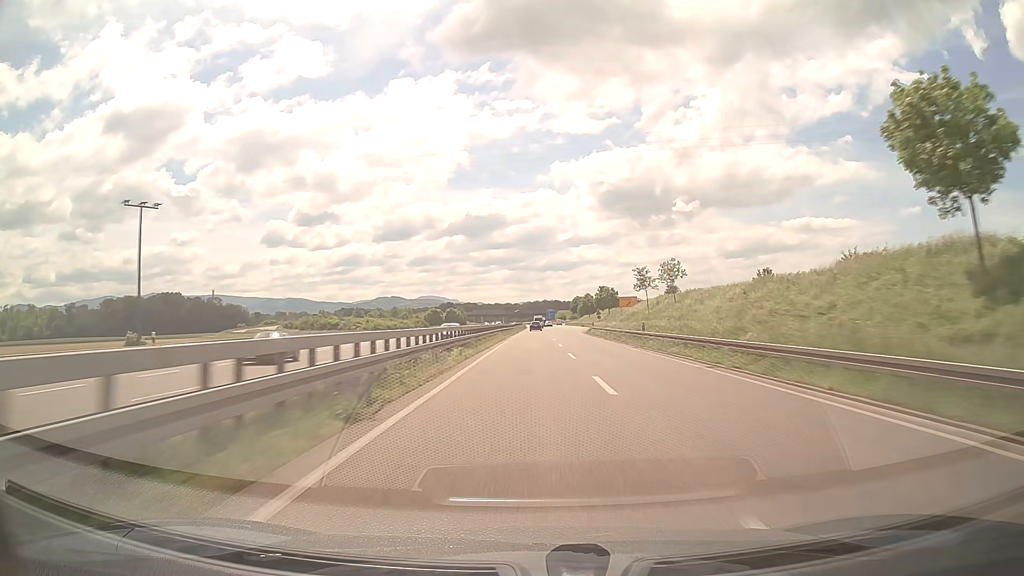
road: trunk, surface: asphalt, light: Day
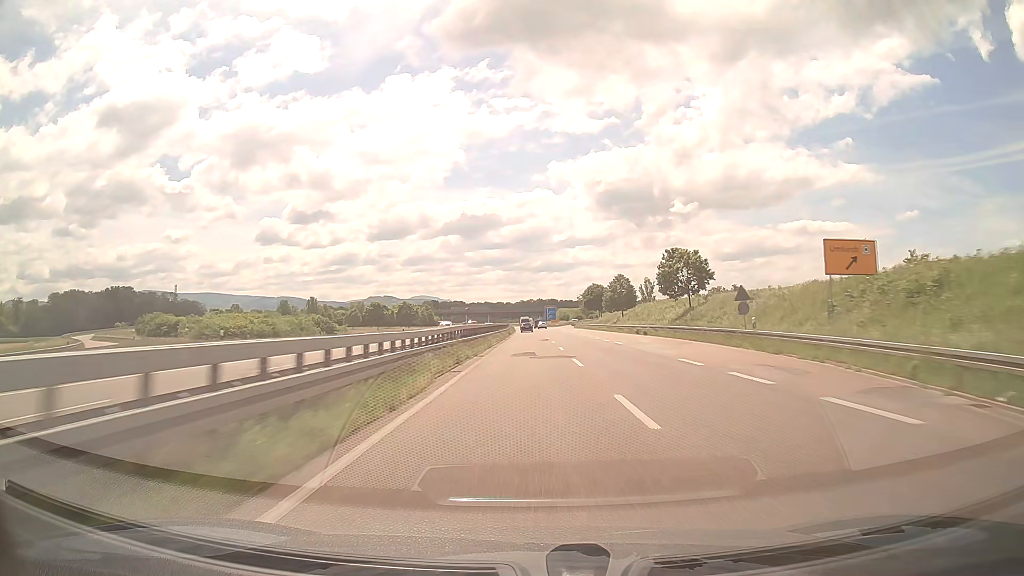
(+0.2, +75.8) m; 0°
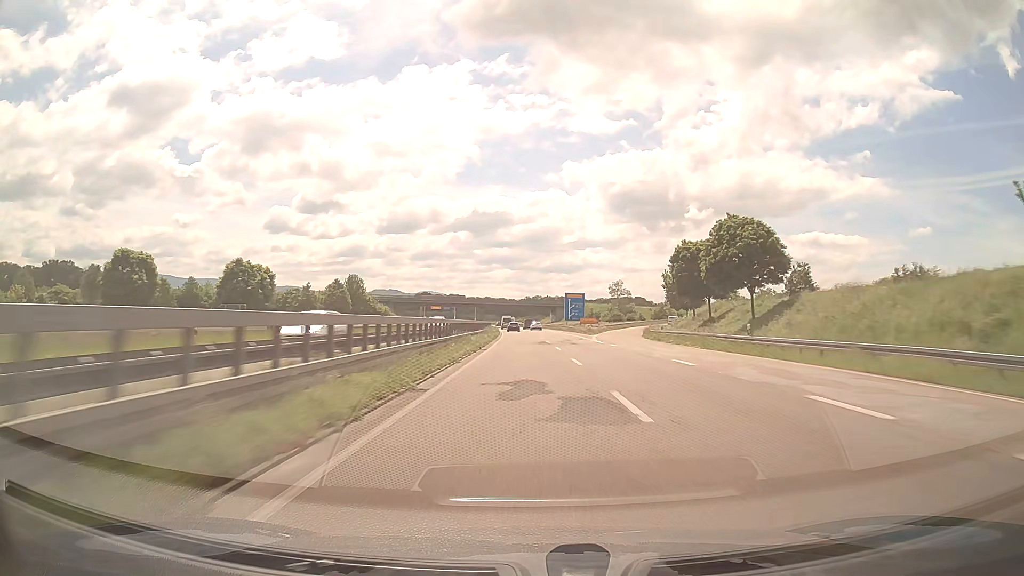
(-0.2, +95.3) m; 0°
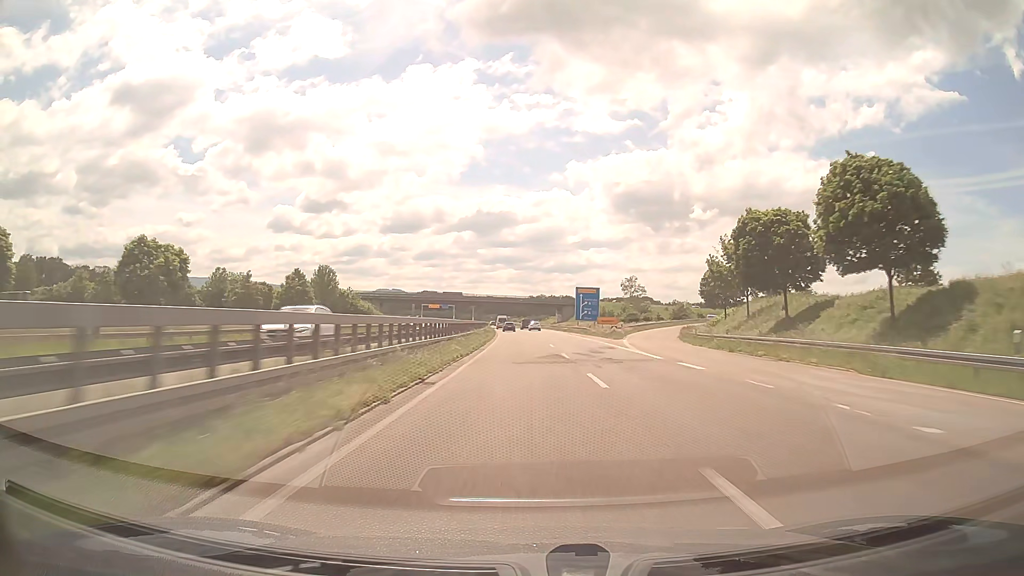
(0.0, +19.1) m; 0°
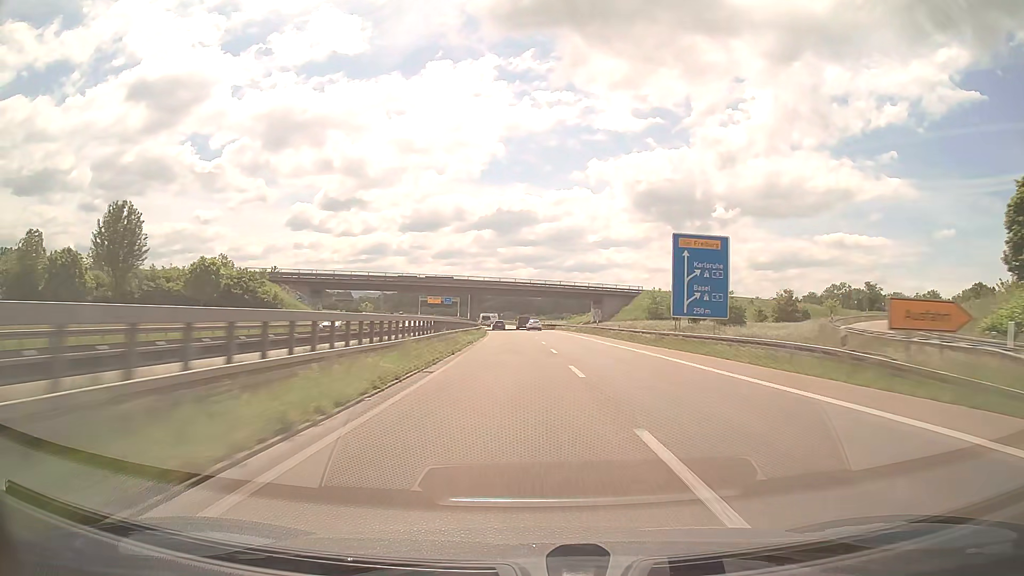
(-0.5, +57.4) m; -1°
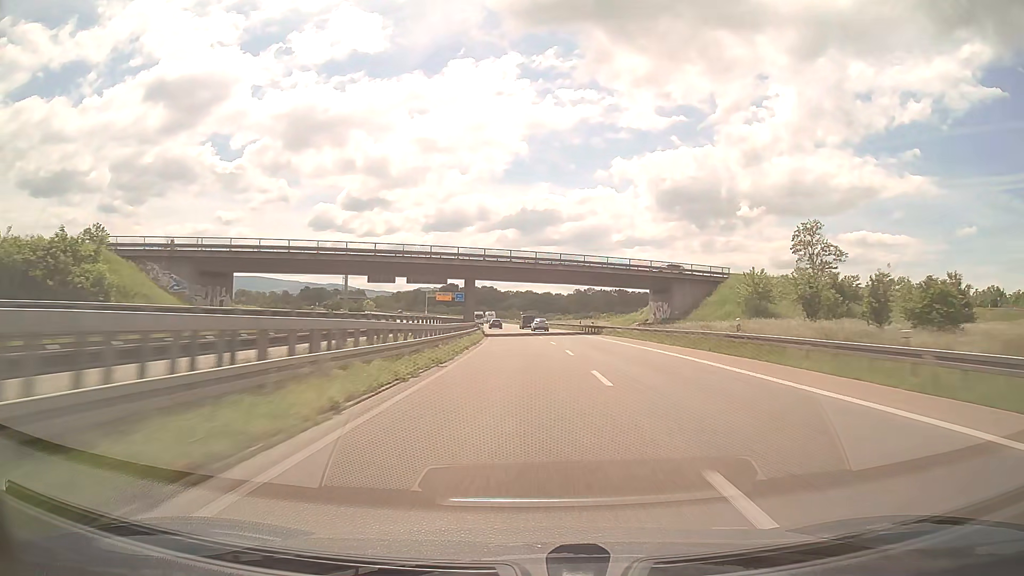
(-0.7, +38.3) m; -2°
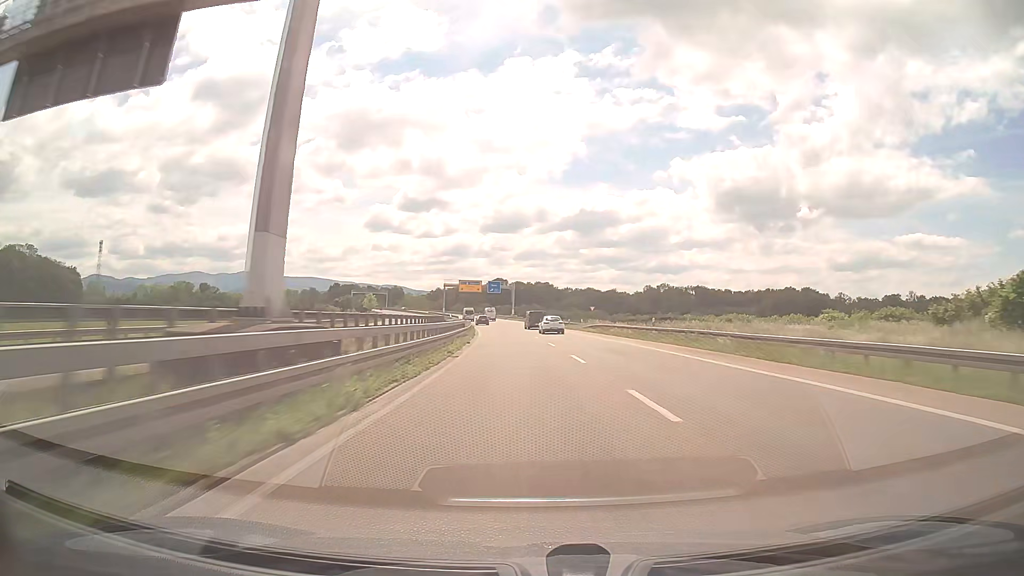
(-2.9, +76.4) m; -4°
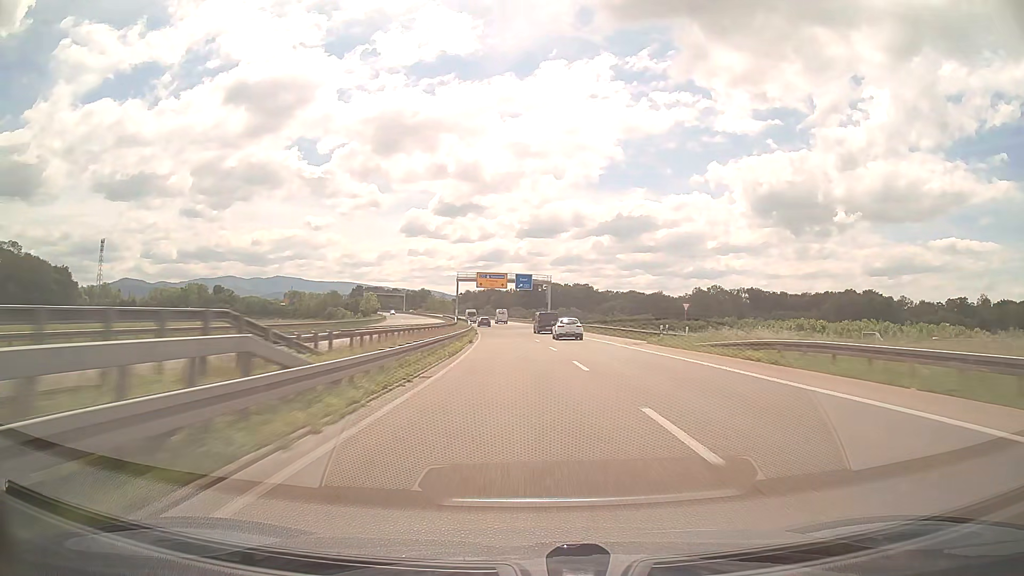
(-1.2, +38.2) m; -3°
(0, +10) (0, +20) (-1, +30) (-1, +40) (-2, +50) (-3, +60) (-4, +70) (-5, +80) (-6, +90) (-7, +100) m
